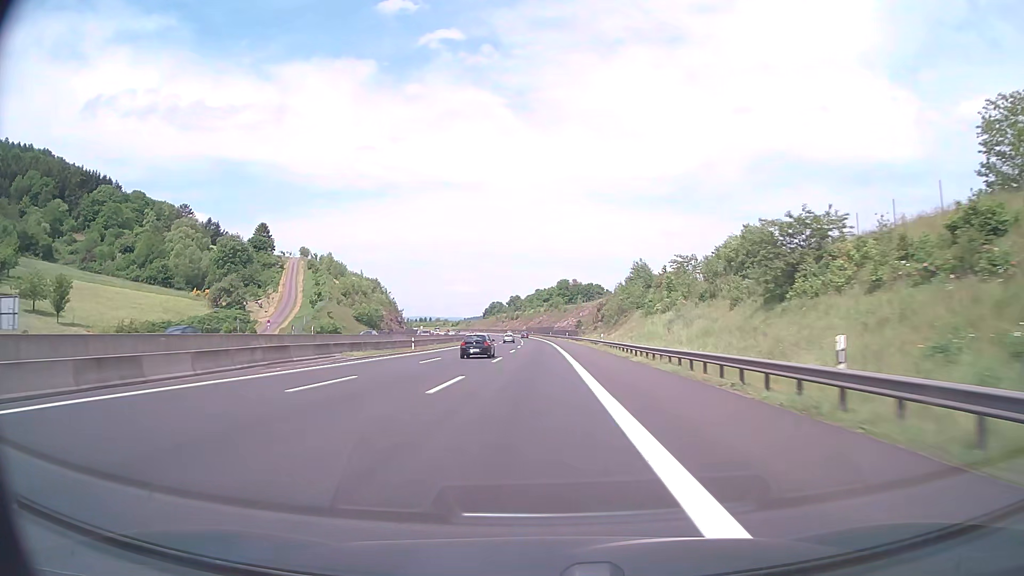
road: motorway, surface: asphalt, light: Day
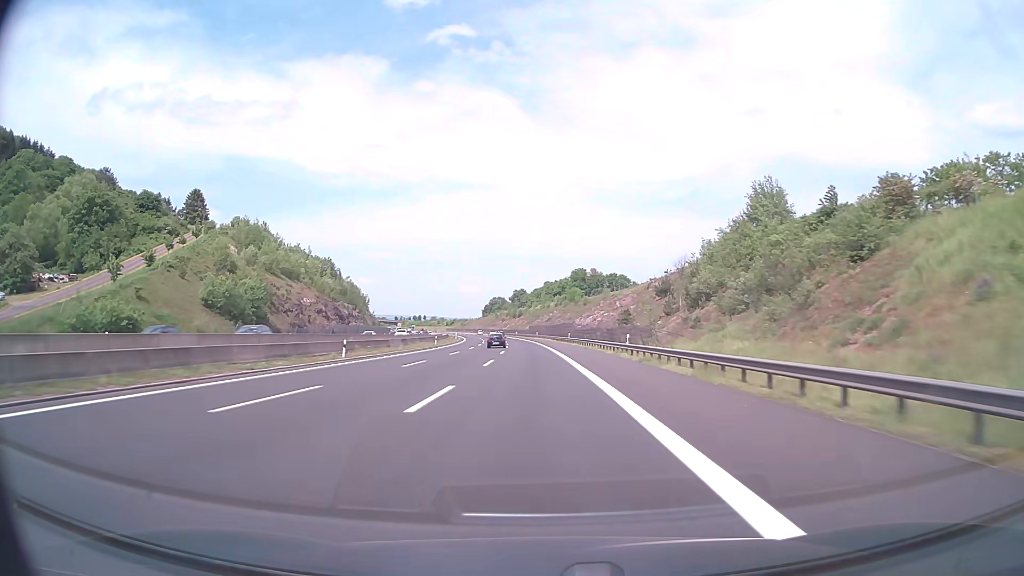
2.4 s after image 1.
(-0.2, +75.5) m; -1°
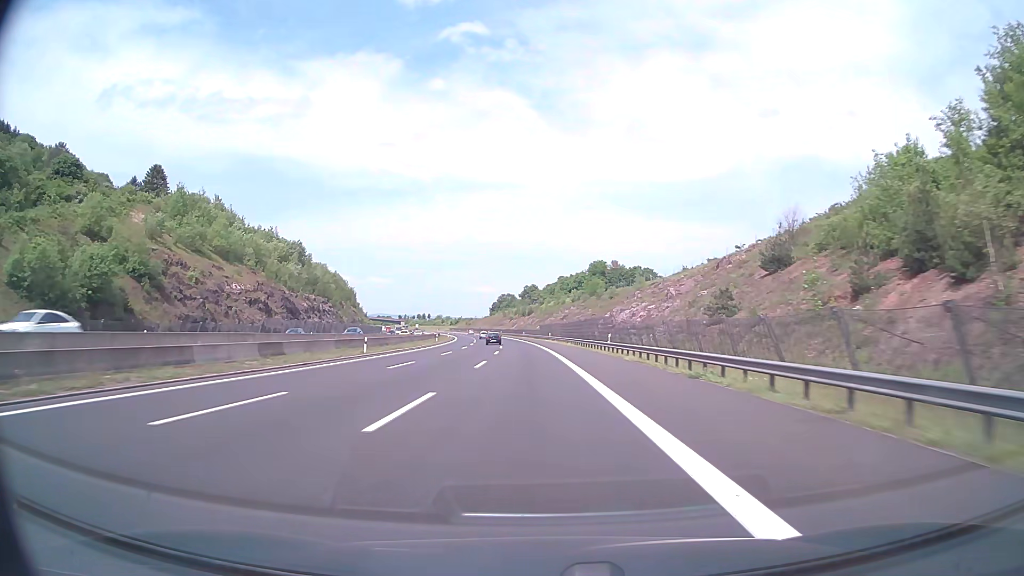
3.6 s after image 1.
(-0.3, +38.2) m; -1°
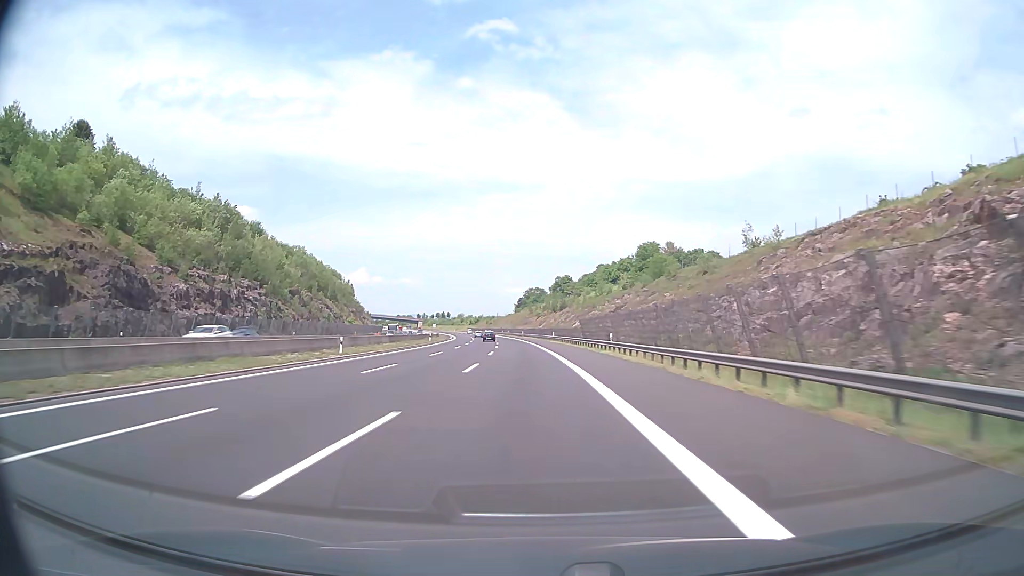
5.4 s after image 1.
(-1.3, +57.6) m; -3°
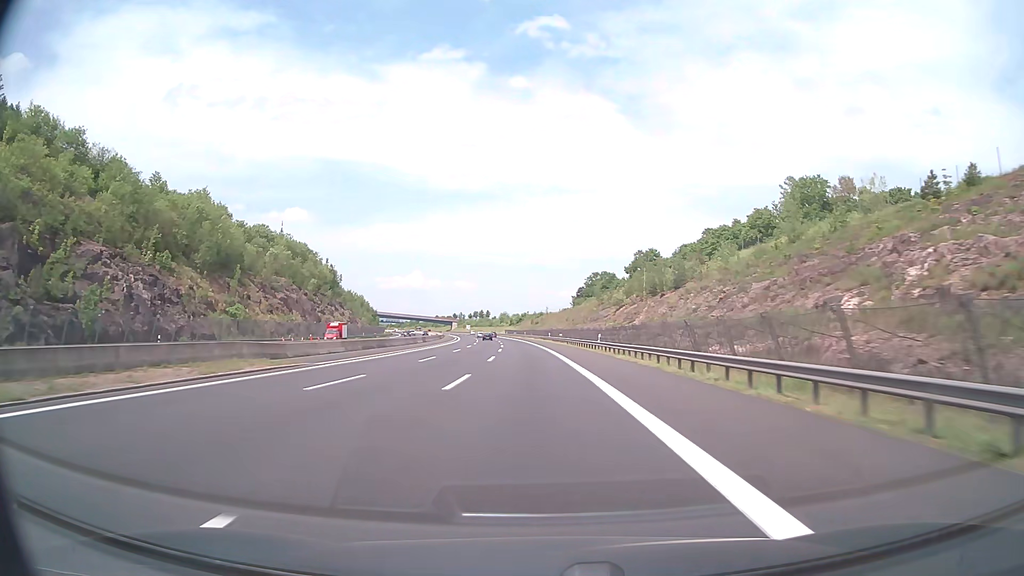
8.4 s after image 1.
(-4.4, +96.2) m; -5°
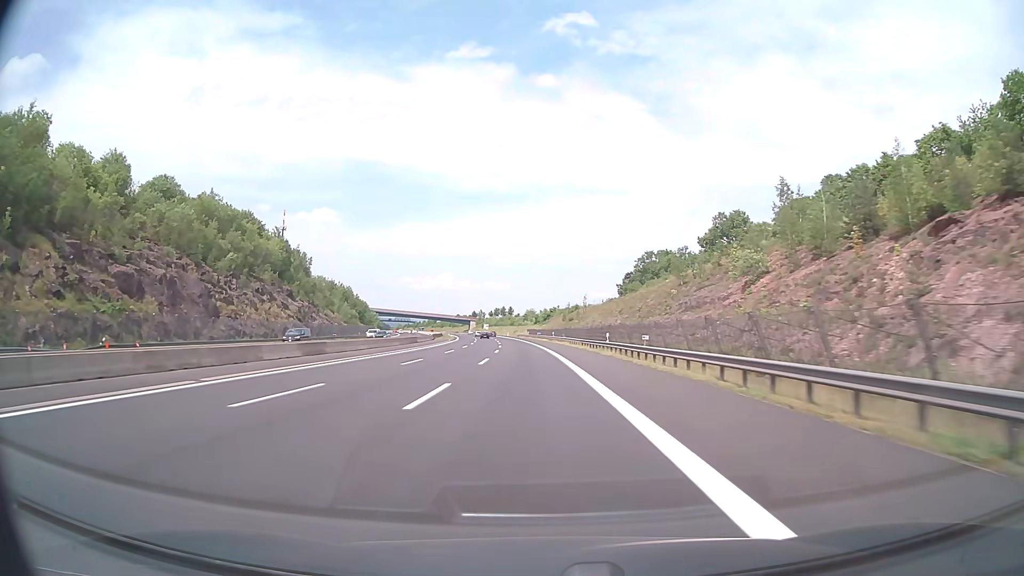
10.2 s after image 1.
(-1.2, +57.8) m; -3°
(0, +10) (0, +20) (0, +30) (-1, +40) (-1, +50) (-2, +60) (-2, +70) (-3, +80) (-4, +90) (-4, +100) m
